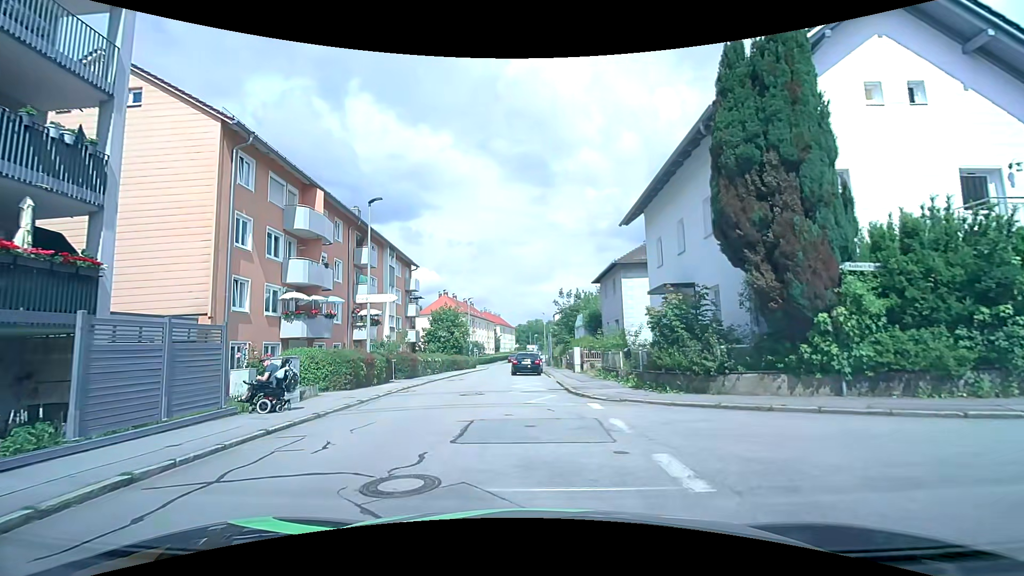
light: Day
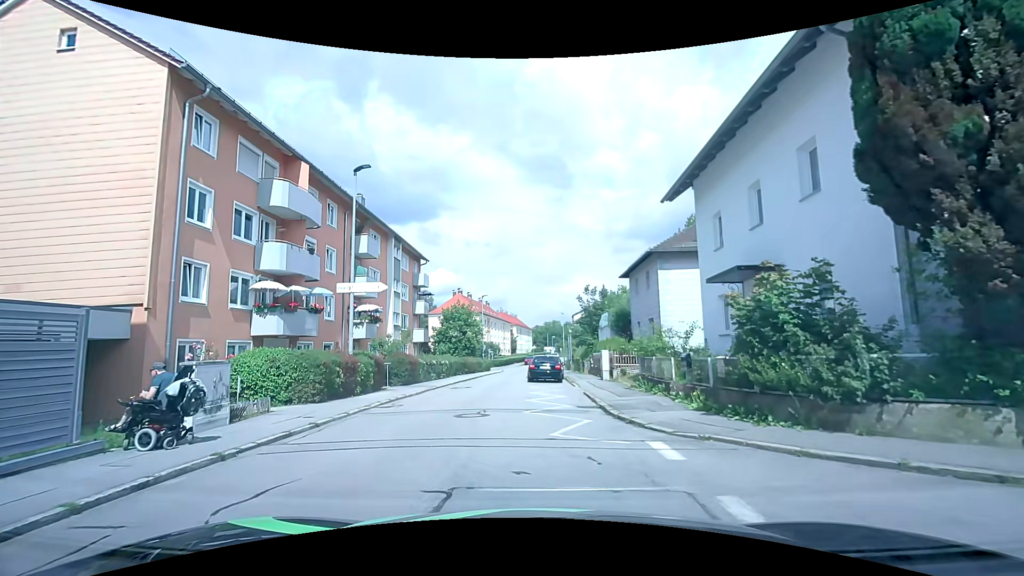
(-0.1, +4.3) m; -2°
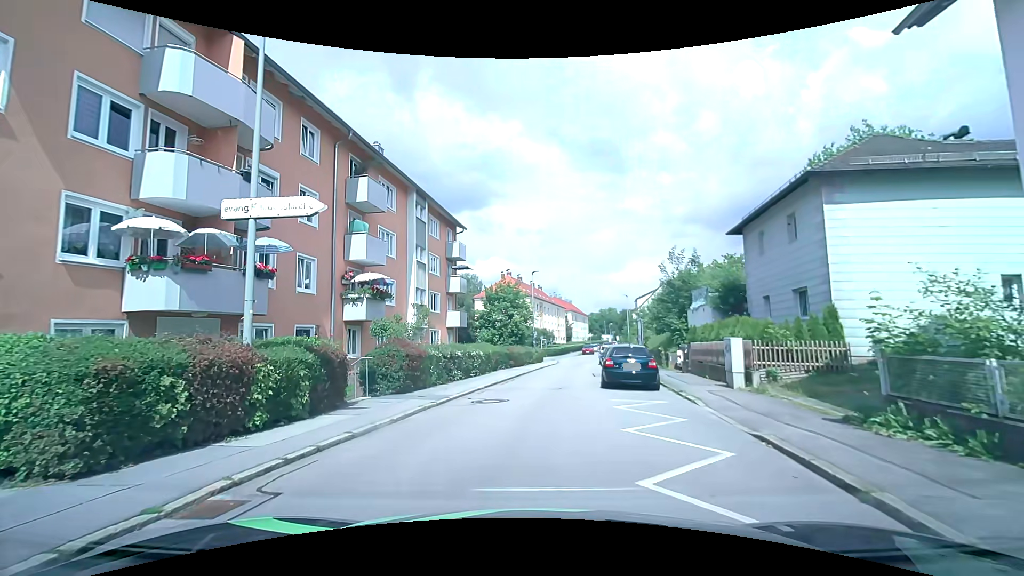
(-0.5, +9.6) m; -6°
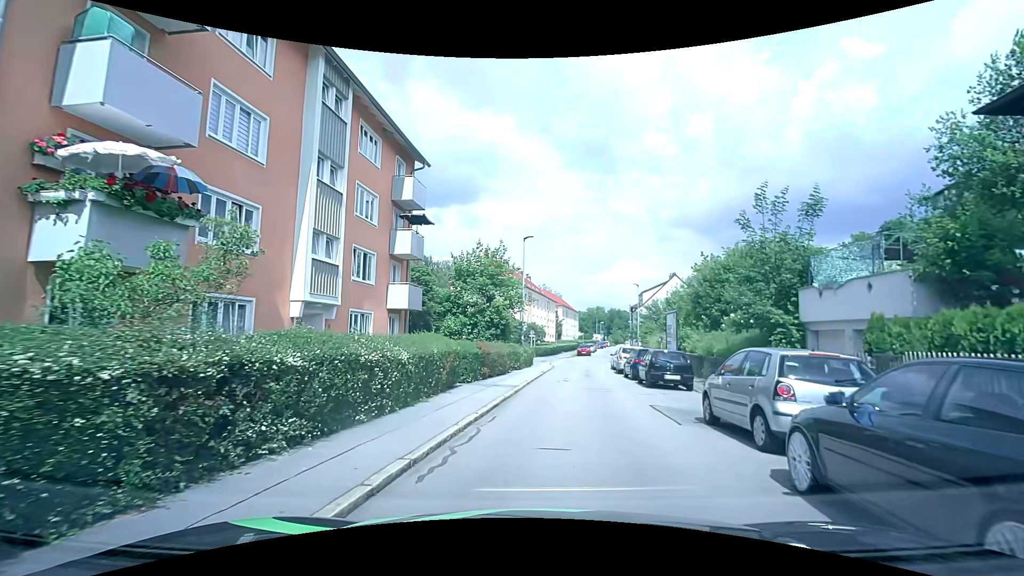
(-0.3, +13.6) m; +1°
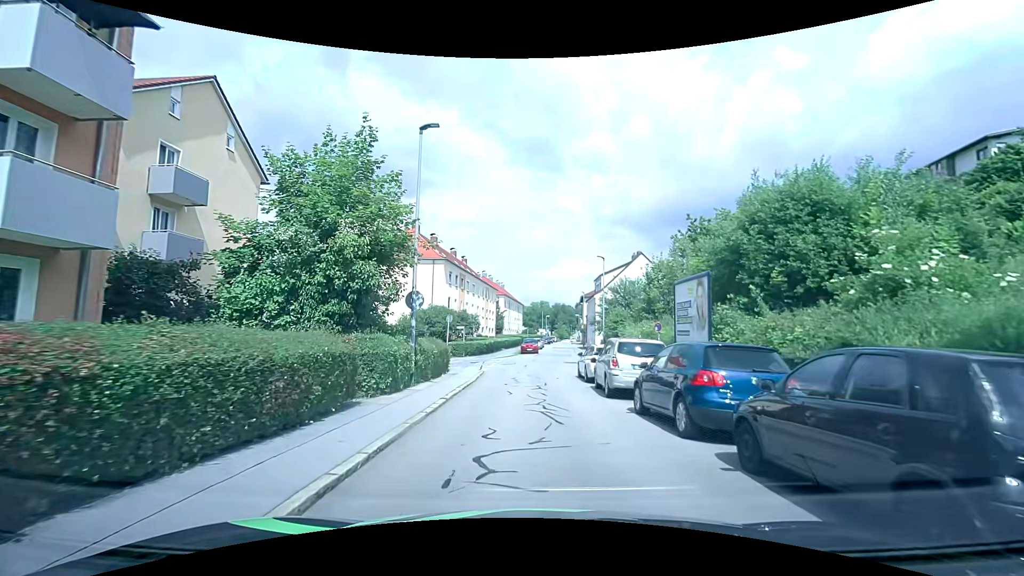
(+1.2, +15.5) m; +6°
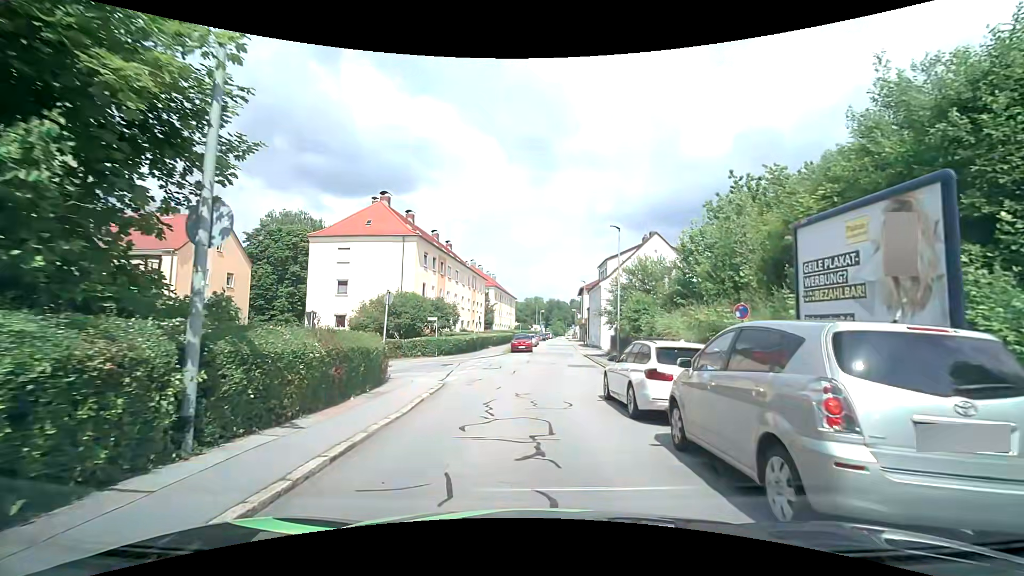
(+0.1, +9.6) m; 0°
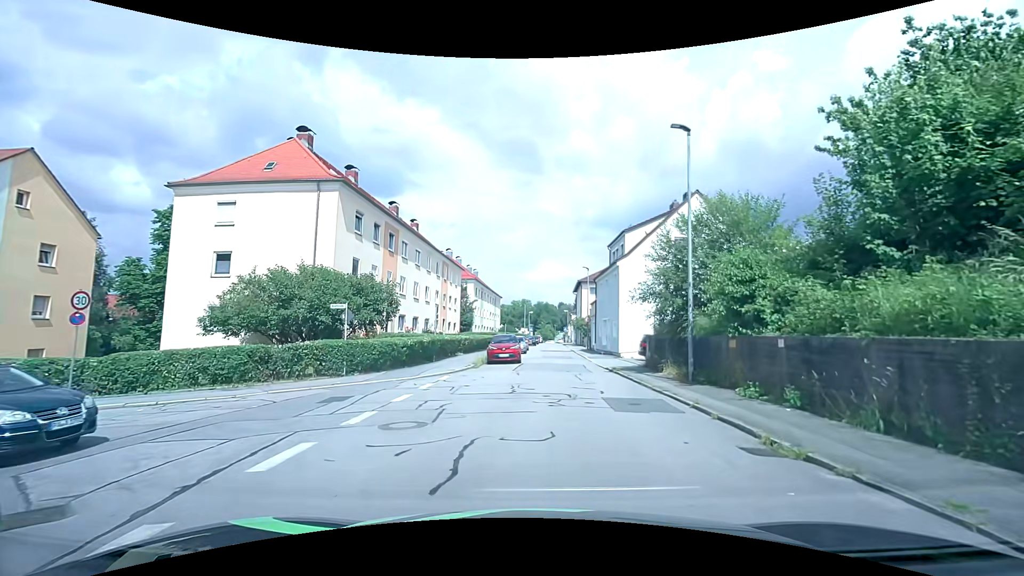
(+0.1, +14.9) m; +2°
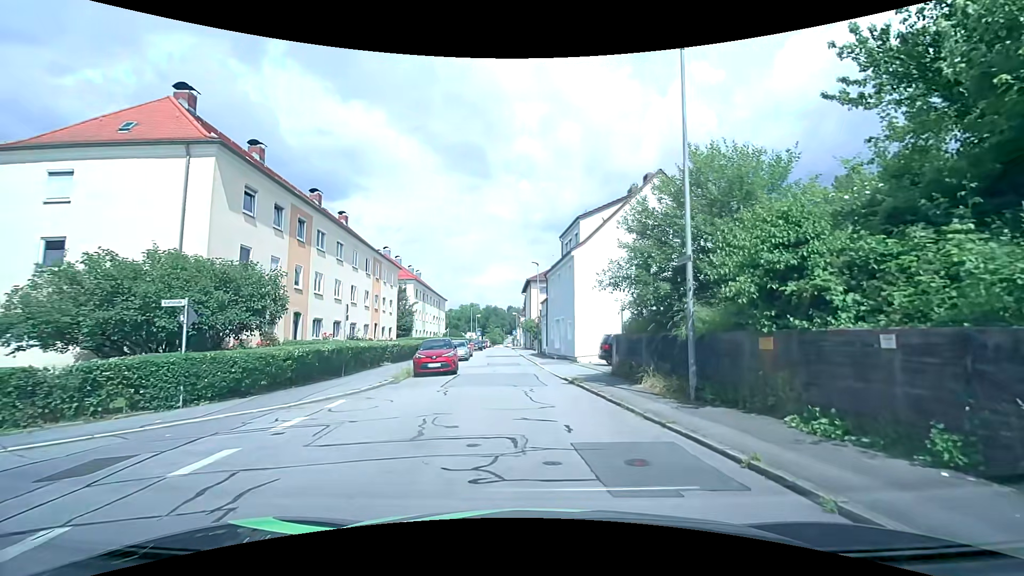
(+0.3, +5.3) m; +6°
(0, +10) (0, +20) (-1, +30) (-2, +40) (-3, +50) (-4, +60) (-4, +70) (-5, +80) (-5, +90) (-6, +100) m
